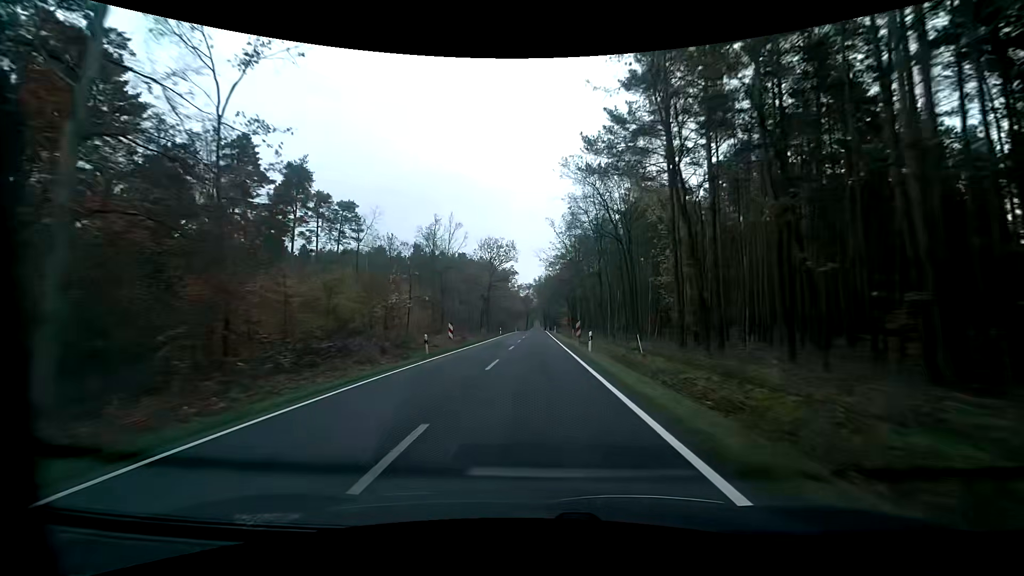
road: primary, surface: asphalt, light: Day
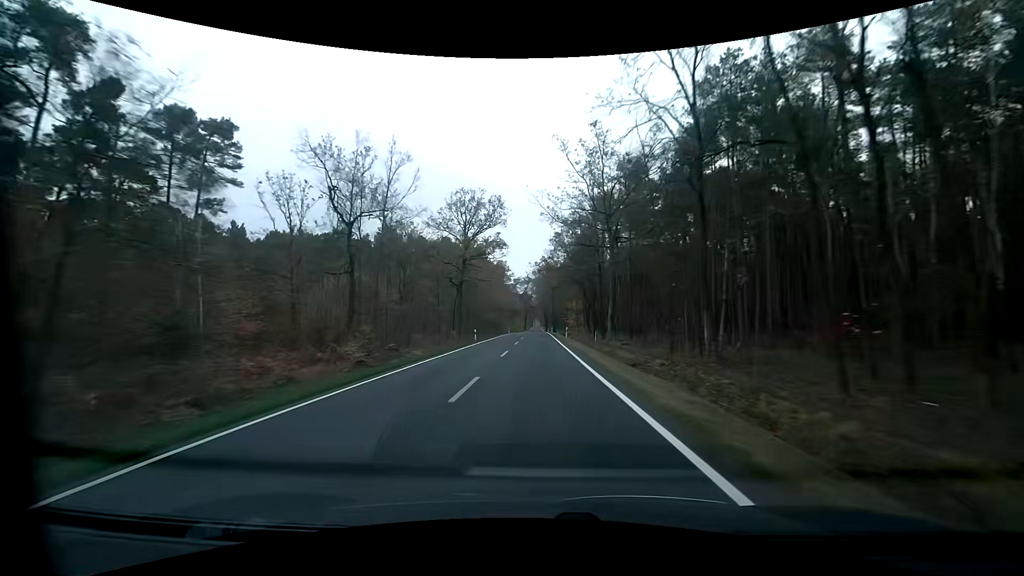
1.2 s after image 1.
(-0.1, +30.2) m; 0°
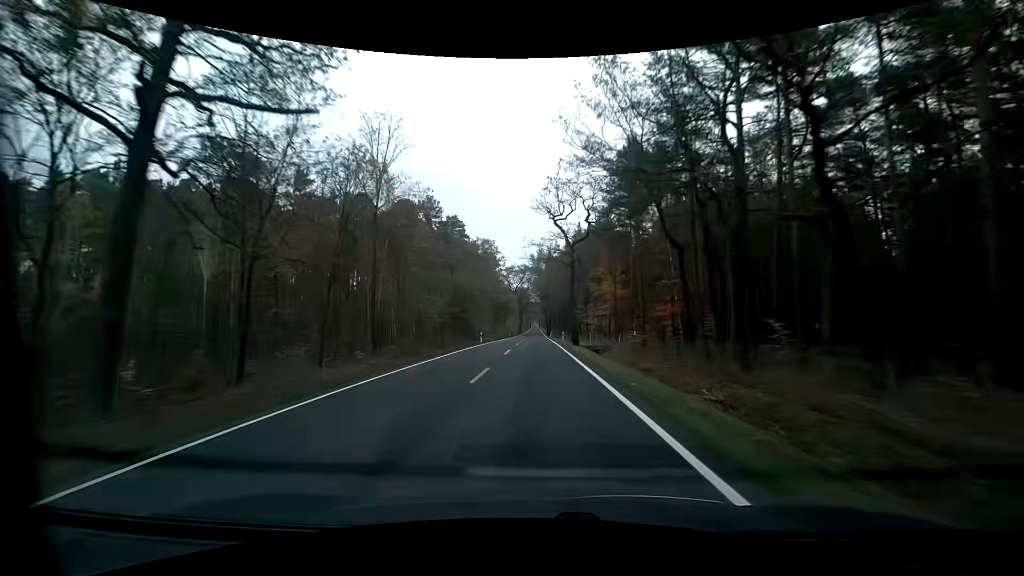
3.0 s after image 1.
(+0.1, +45.4) m; 0°
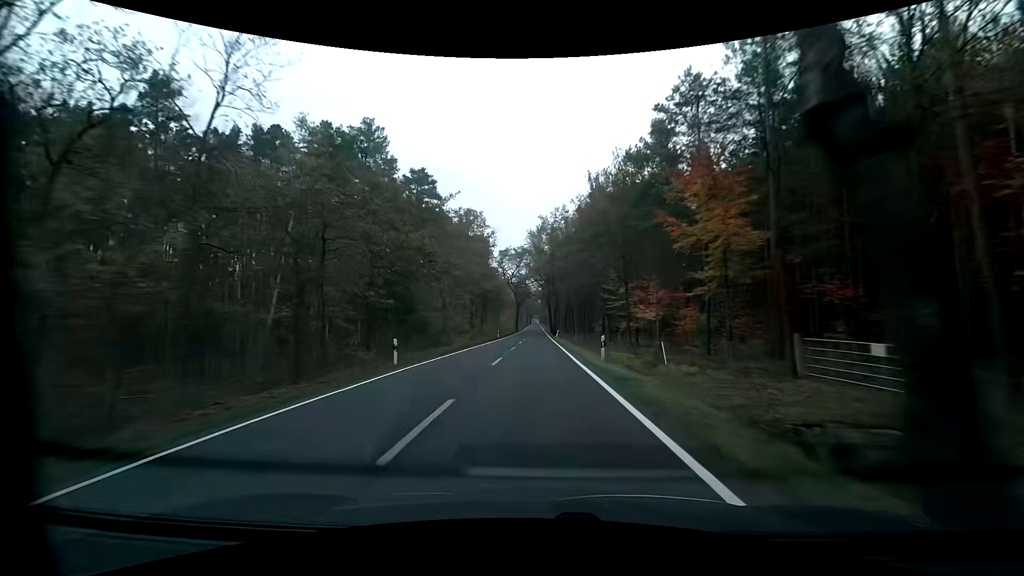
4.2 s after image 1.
(-0.1, +30.5) m; 0°
